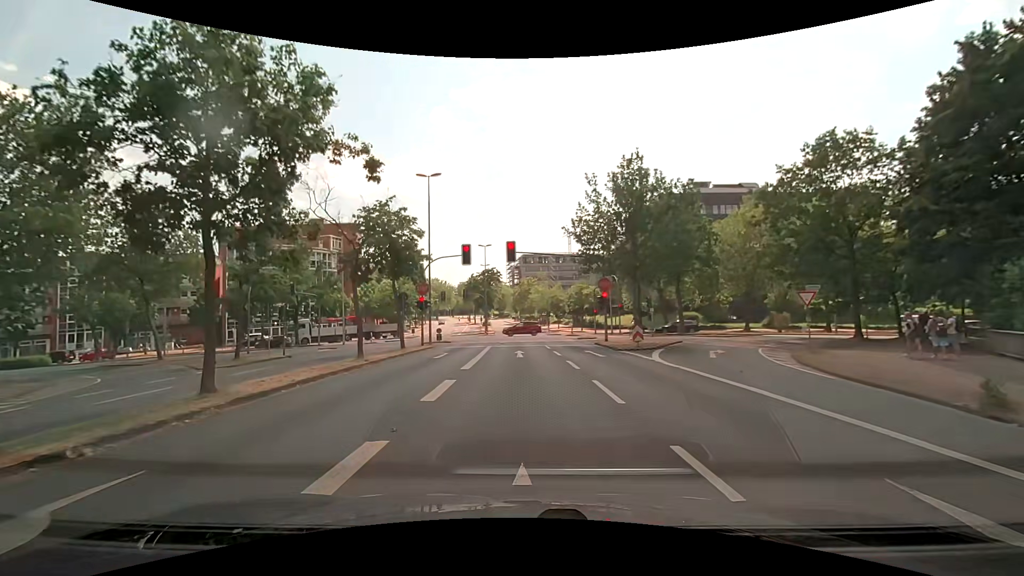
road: unclassified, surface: asphalt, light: Day
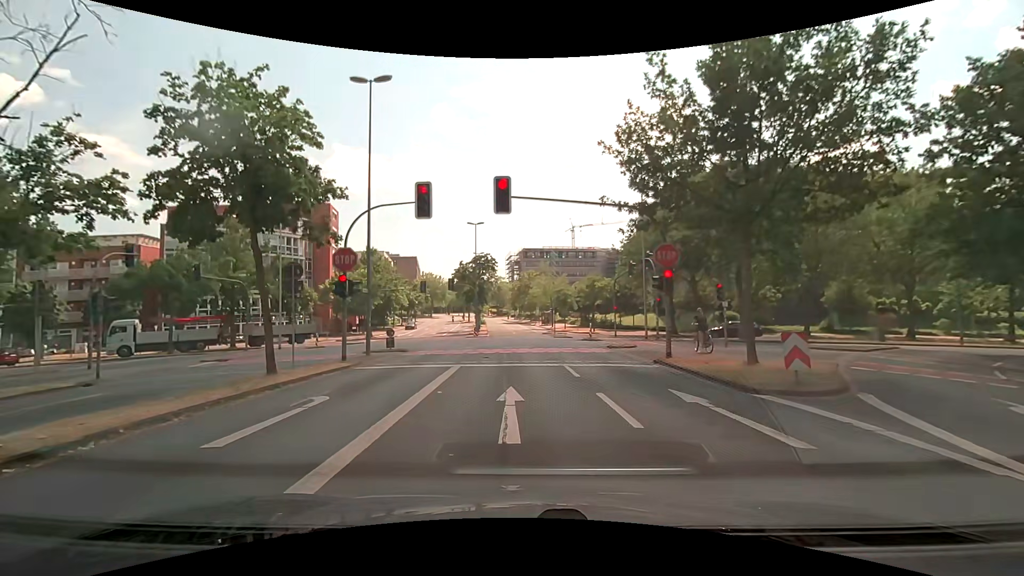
(-0.3, +14.0) m; -1°
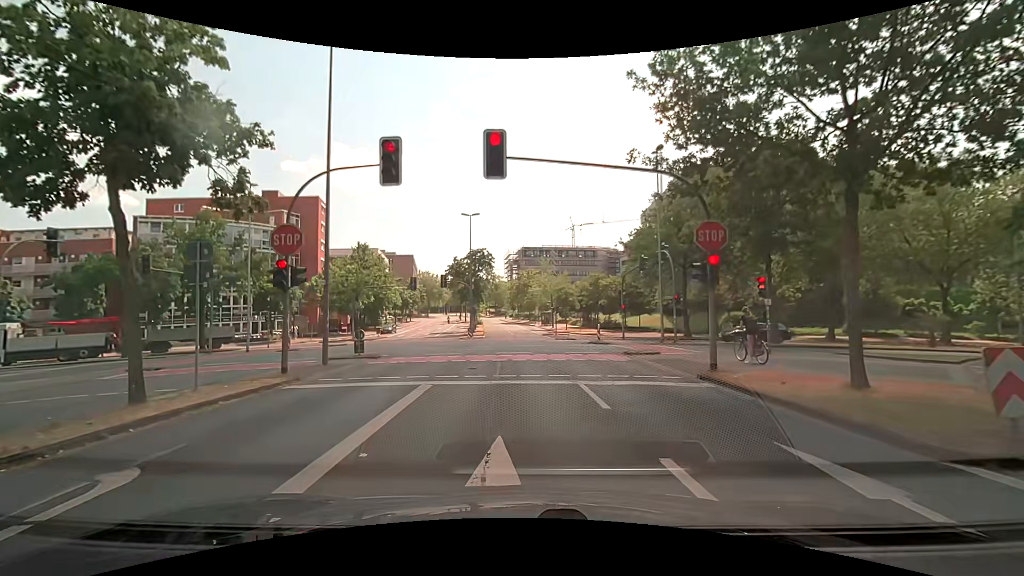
(0.0, +4.4) m; 0°
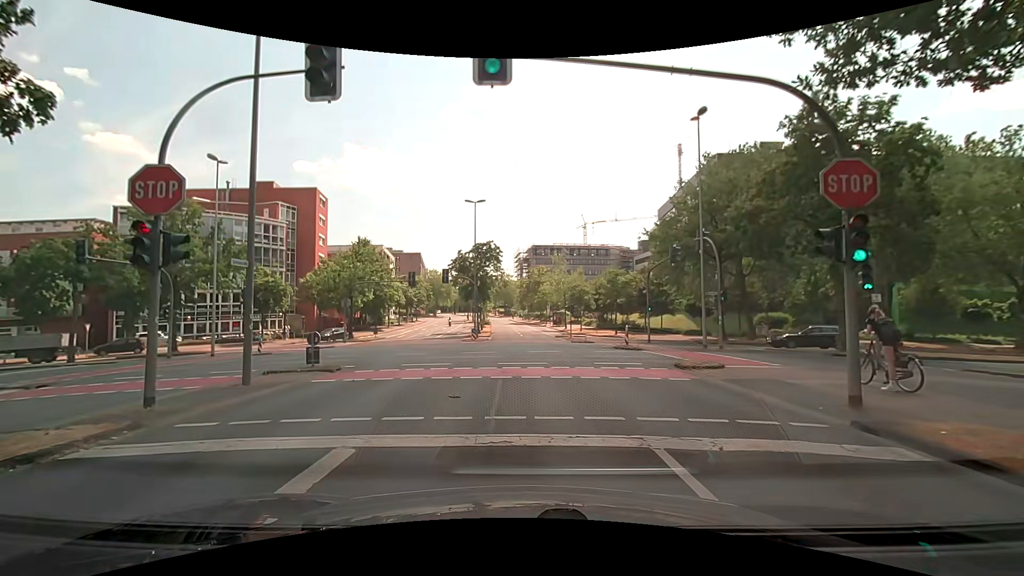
(0.0, +5.4) m; 0°
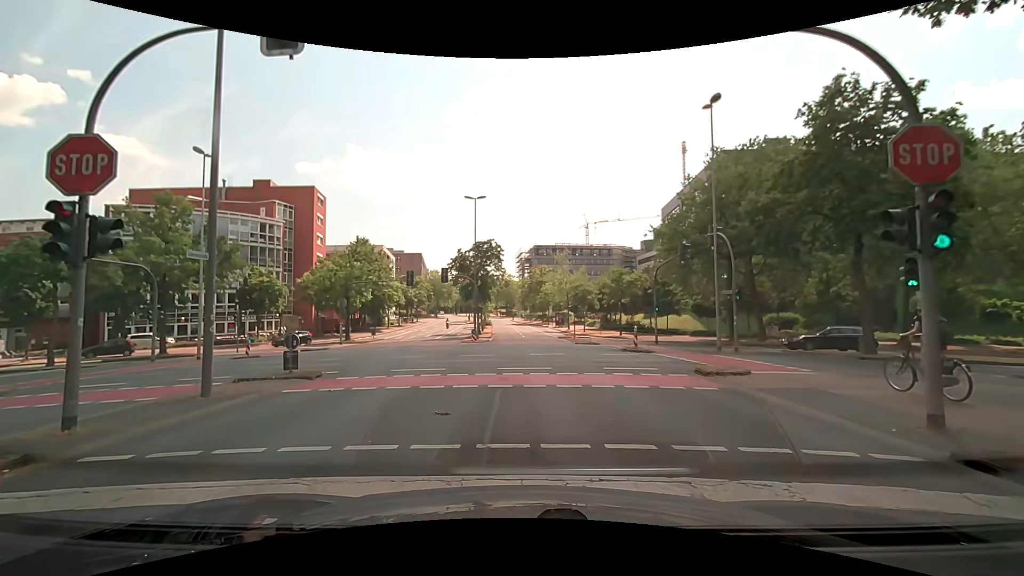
(0.0, +1.6) m; -2°
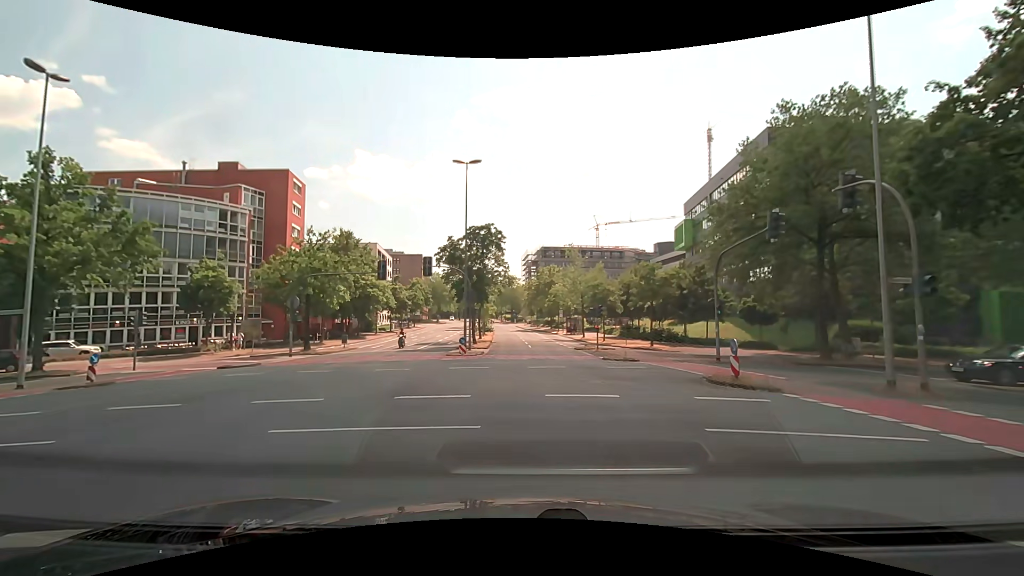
(+0.1, +11.1) m; 0°
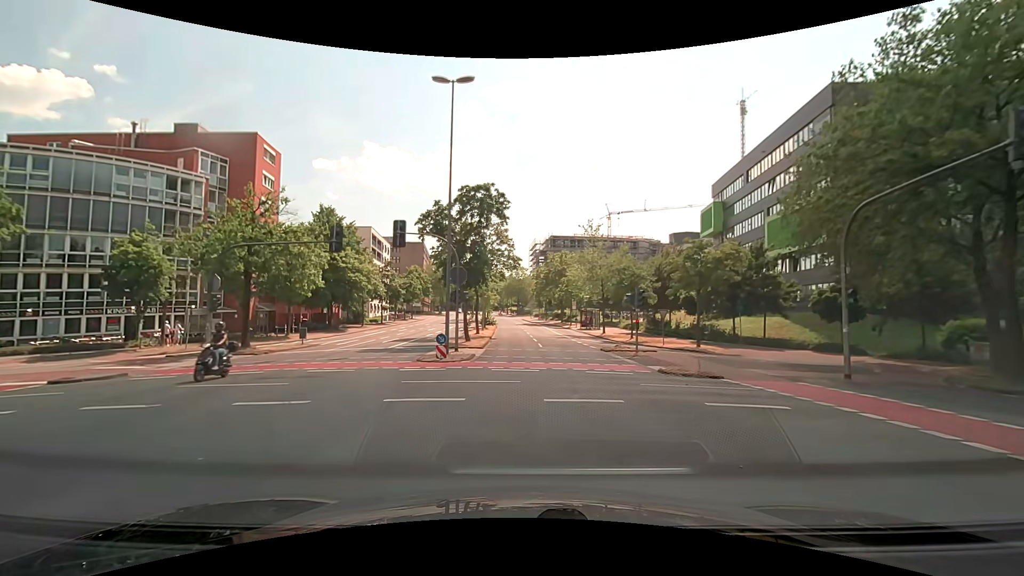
(0.0, +10.1) m; 0°
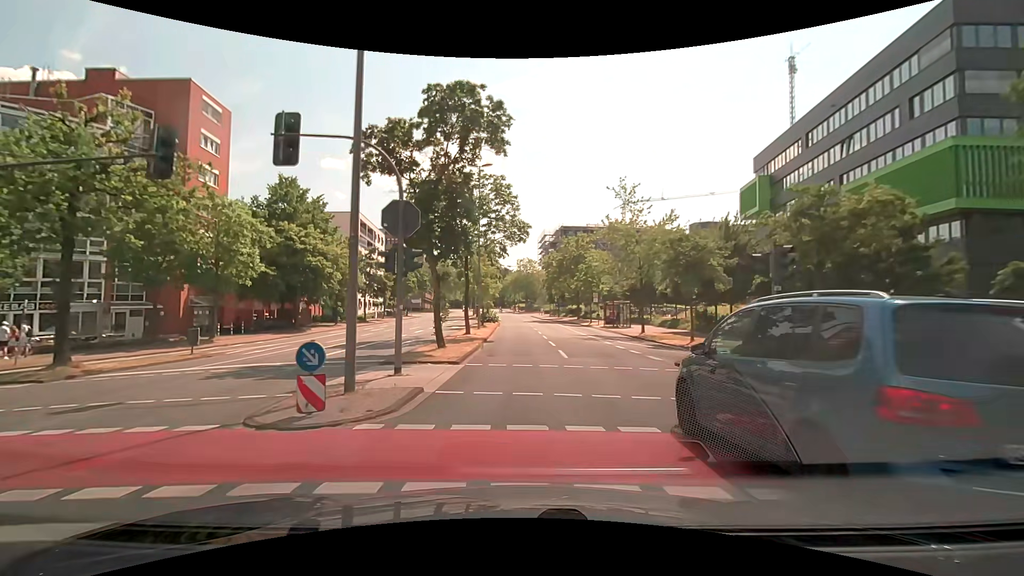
(0.0, +12.9) m; 0°
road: secondary
(0, +10) (0, +20) (-1, +30) (-1, +40) (-1, +50) (-1, +60) (-2, +70) (-2, +80) (-3, +90) (-4, +100) m
